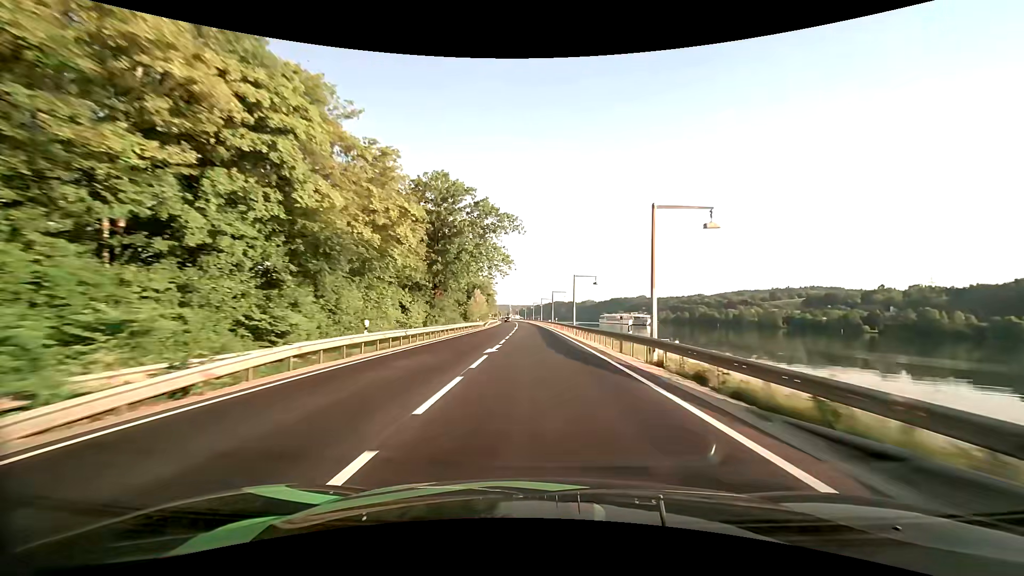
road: primary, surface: asphalt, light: Day
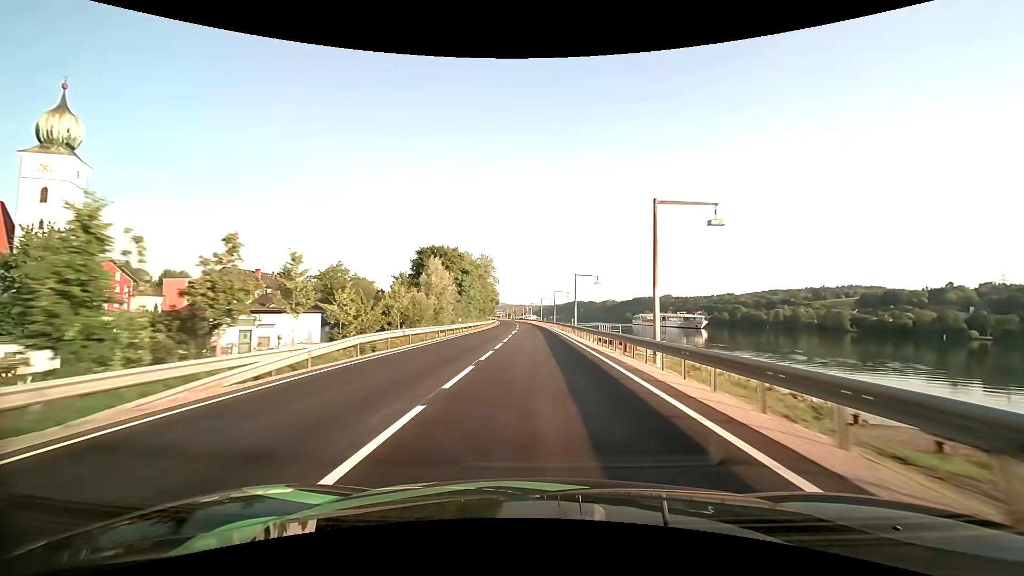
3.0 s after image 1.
(-1.1, +71.3) m; -2°
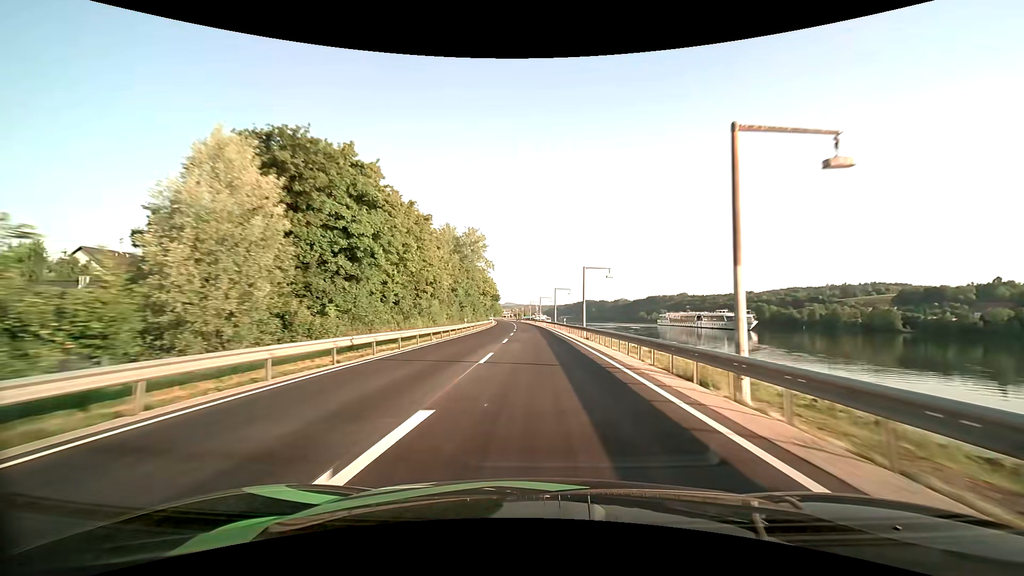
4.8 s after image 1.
(-0.4, +42.9) m; -1°
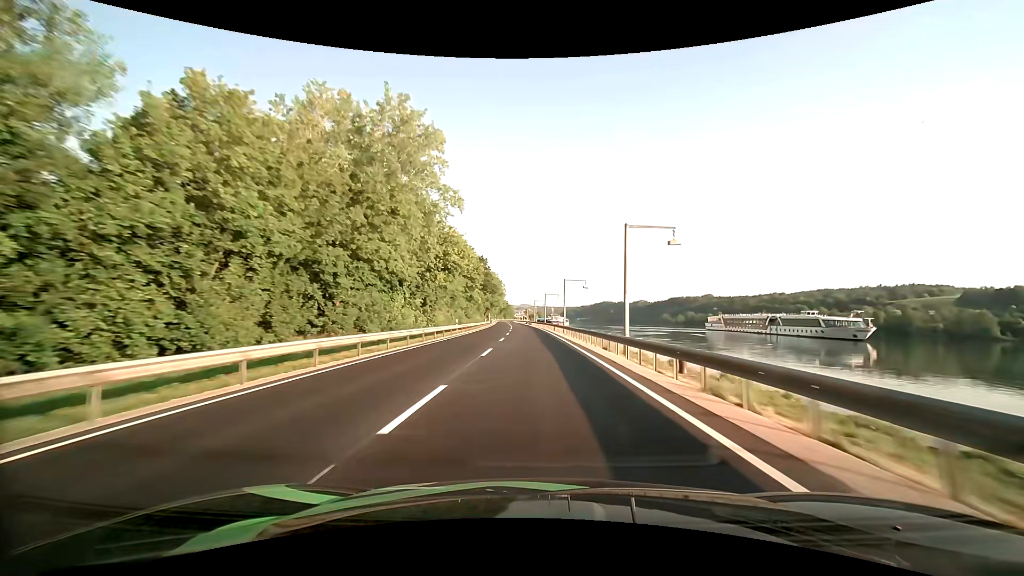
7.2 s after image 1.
(-0.8, +57.0) m; -2°
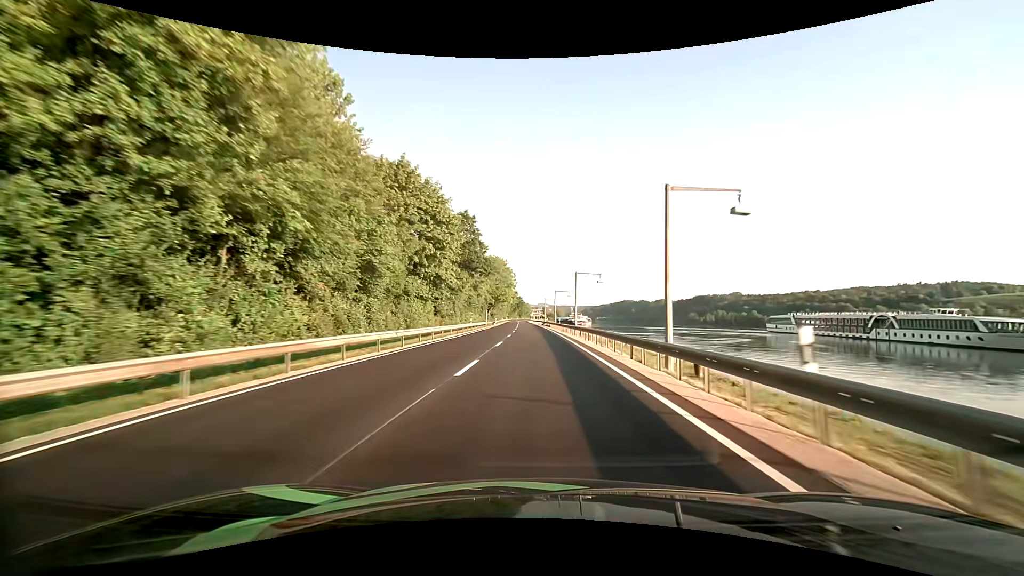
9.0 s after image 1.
(-0.7, +42.5) m; -2°
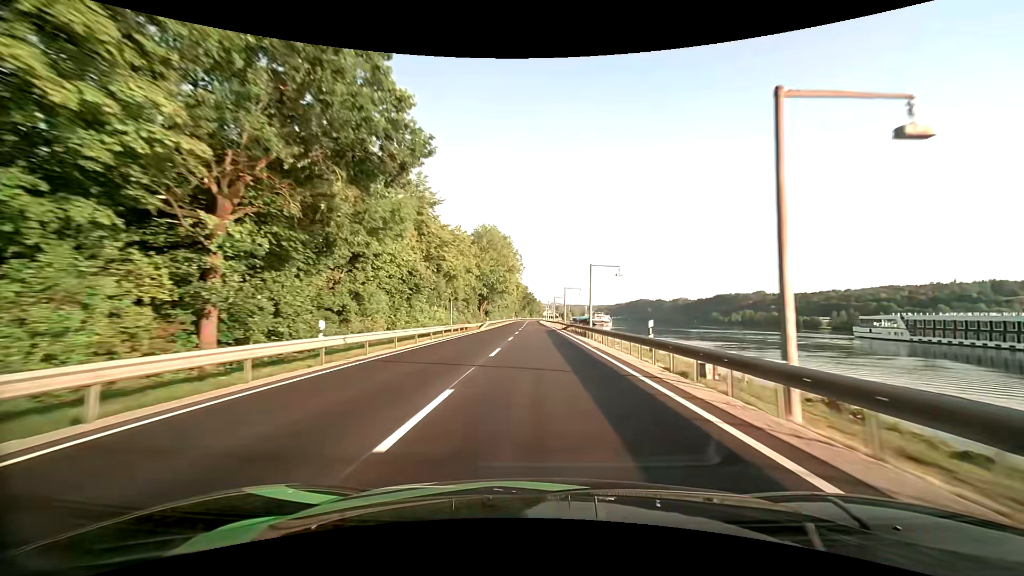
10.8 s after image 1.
(-0.6, +42.6) m; -1°
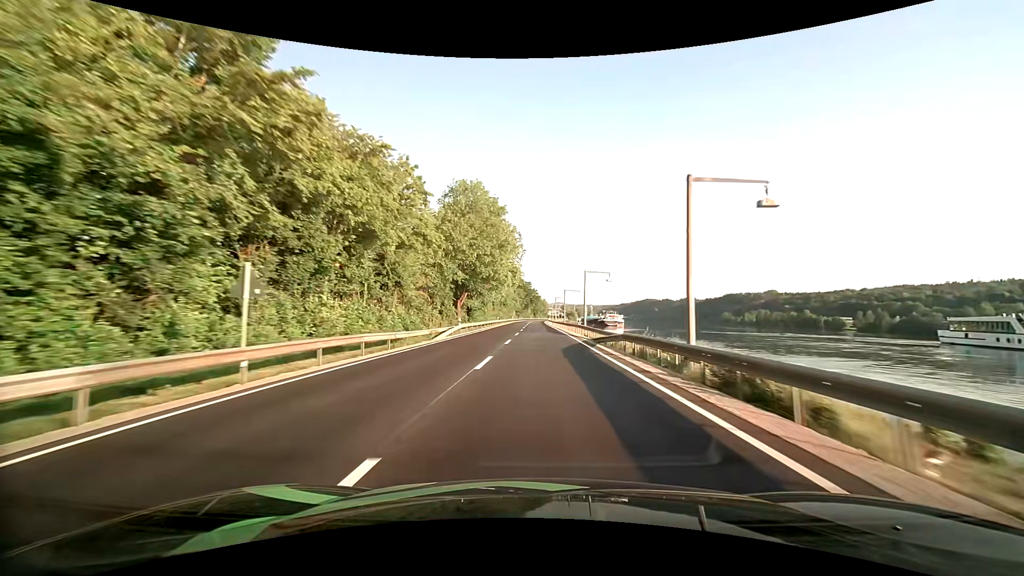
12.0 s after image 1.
(-0.1, +28.5) m; 0°
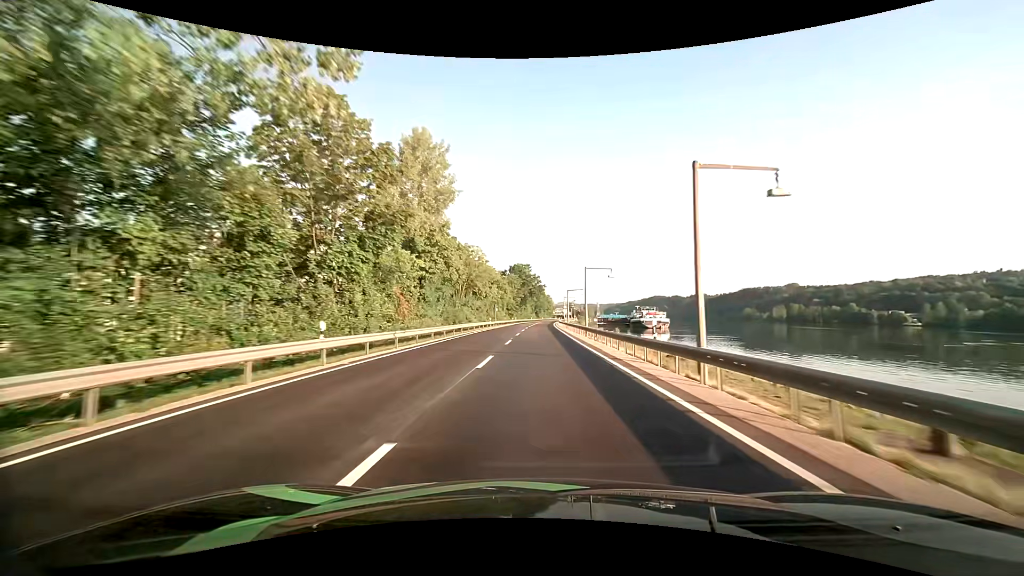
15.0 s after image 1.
(-0.4, +71.8) m; 0°
